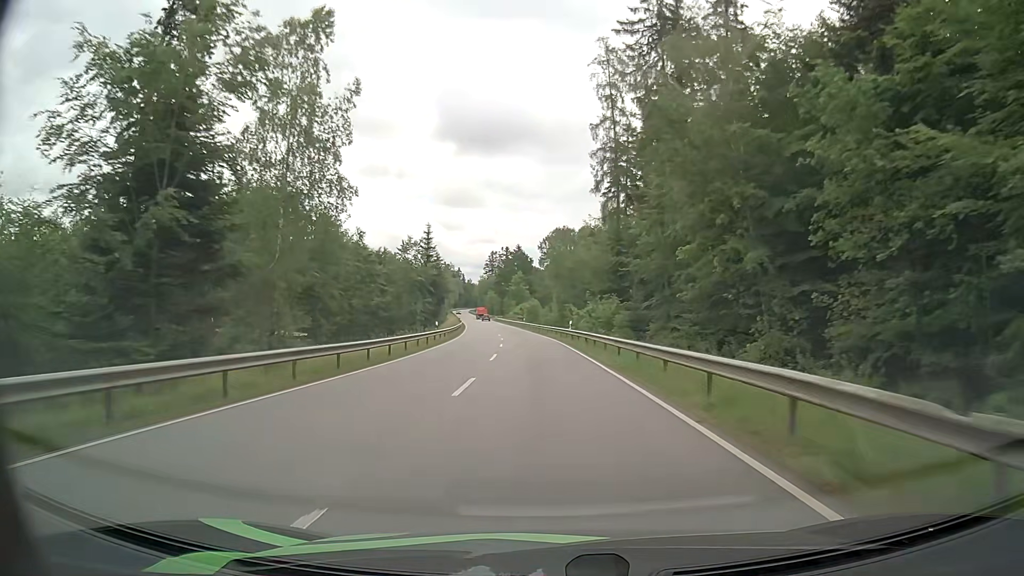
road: secondary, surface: asphalt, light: Day
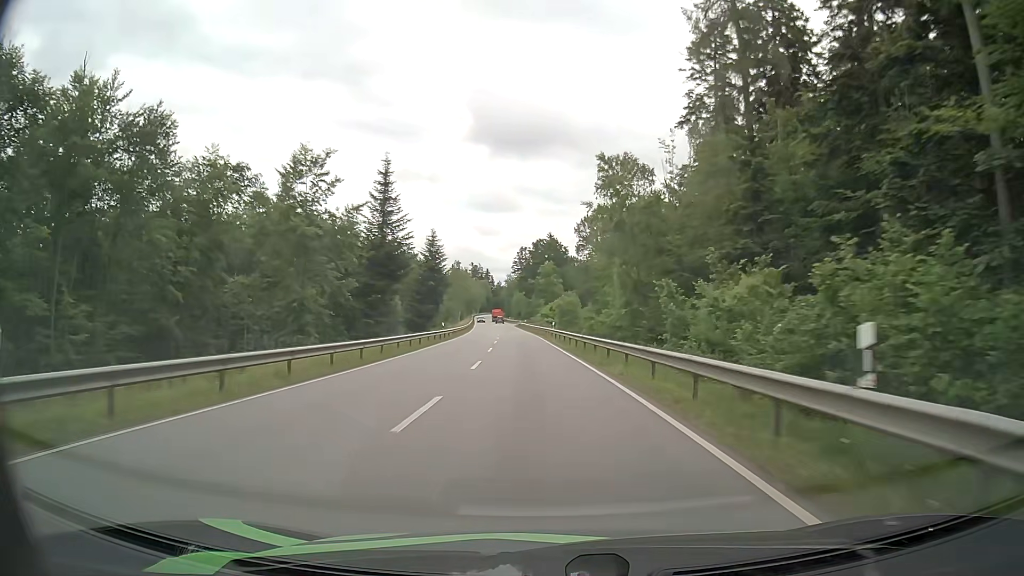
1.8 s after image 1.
(-1.1, +40.1) m; -3°
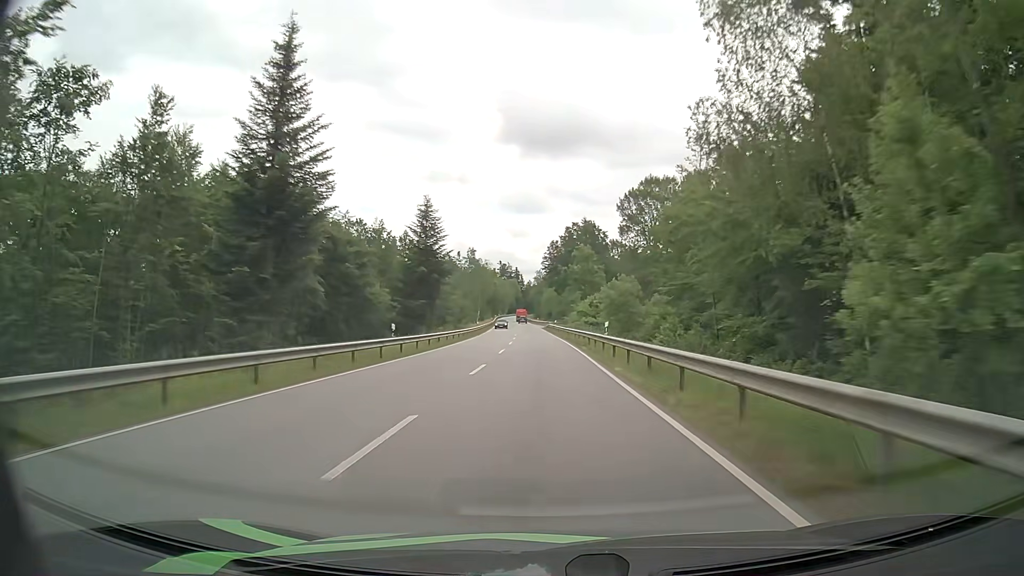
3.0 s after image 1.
(-0.6, +26.7) m; -2°
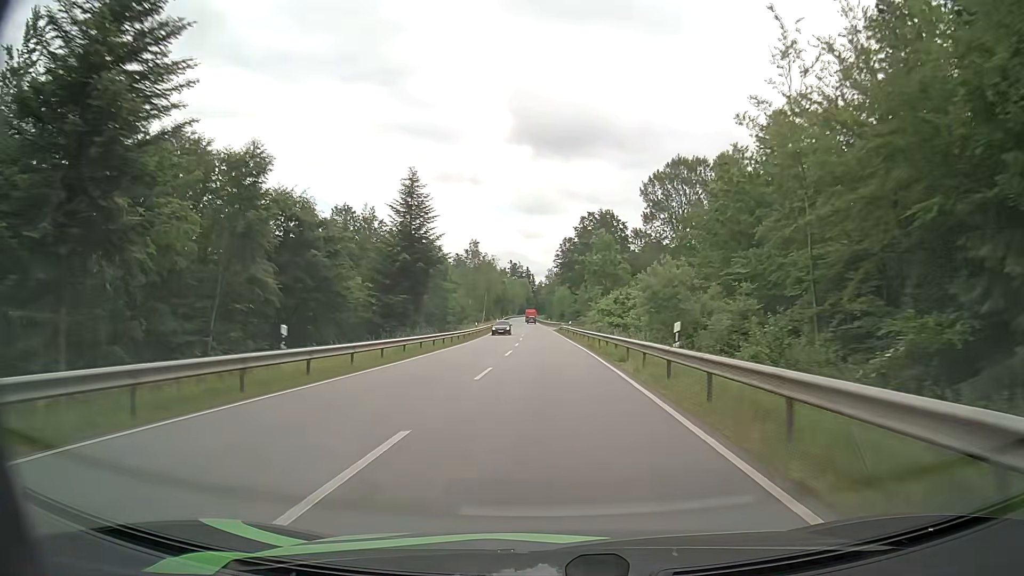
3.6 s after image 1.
(-0.2, +13.4) m; -1°
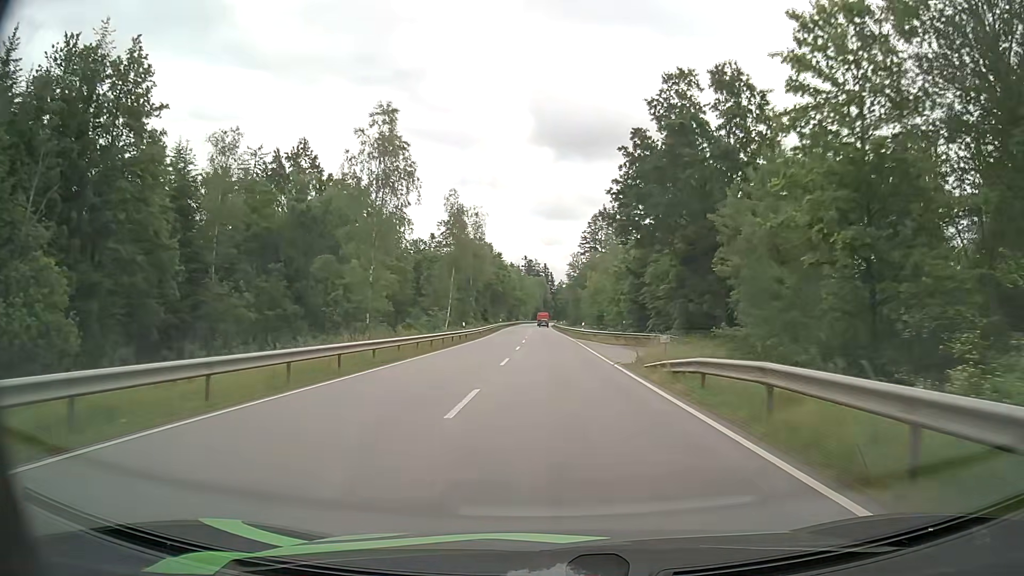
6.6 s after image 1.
(-0.9, +66.4) m; -1°
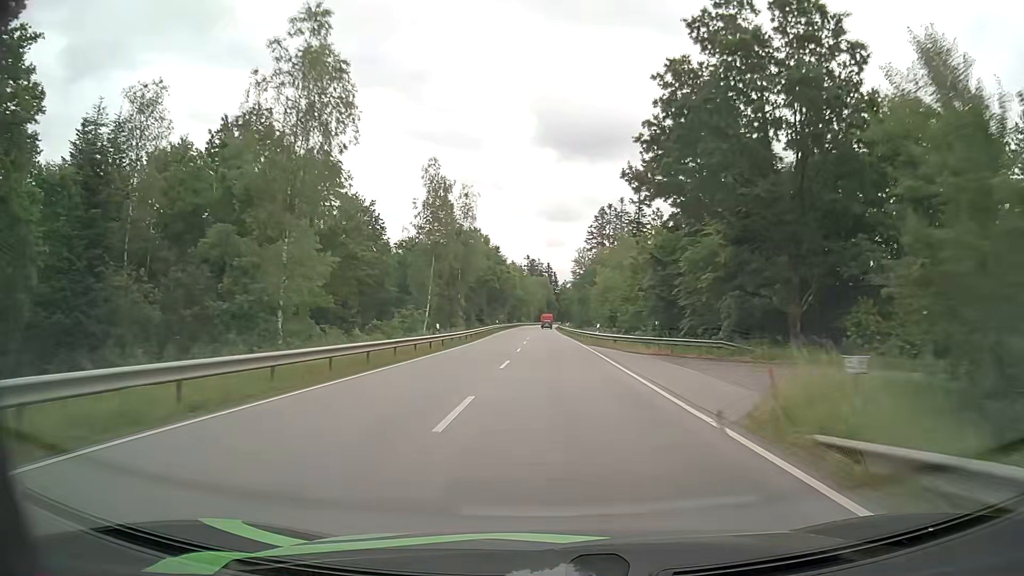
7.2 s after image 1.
(-0.1, +13.1) m; 0°
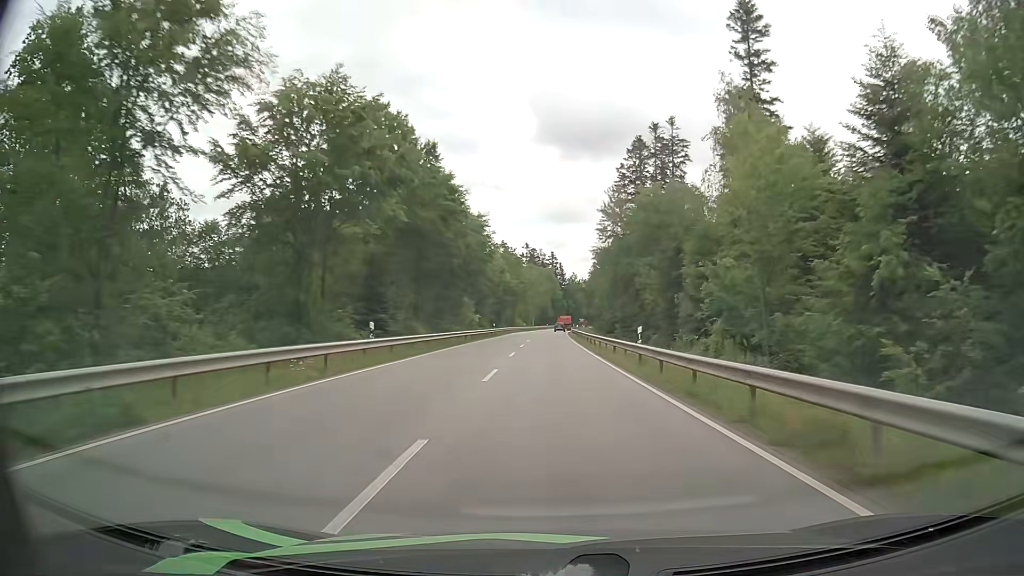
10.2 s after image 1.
(-0.5, +64.4) m; 0°
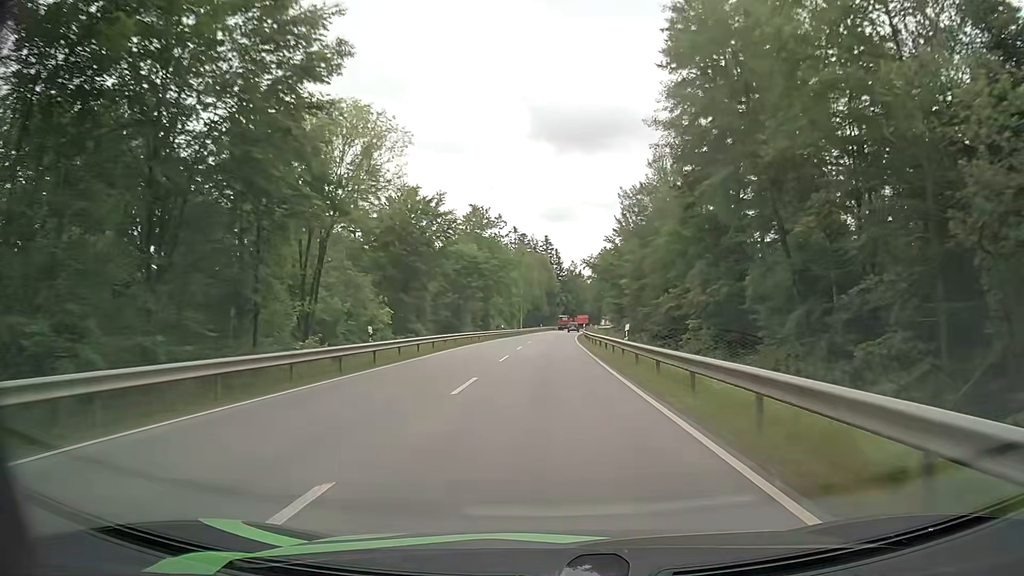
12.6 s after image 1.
(+0.2, +49.9) m; 0°
(0, +10) (0, +20) (0, +30) (0, +40) (0, +50) (0, +60) (+1, +70) (+1, +80) (+2, +90) (+2, +100) m
